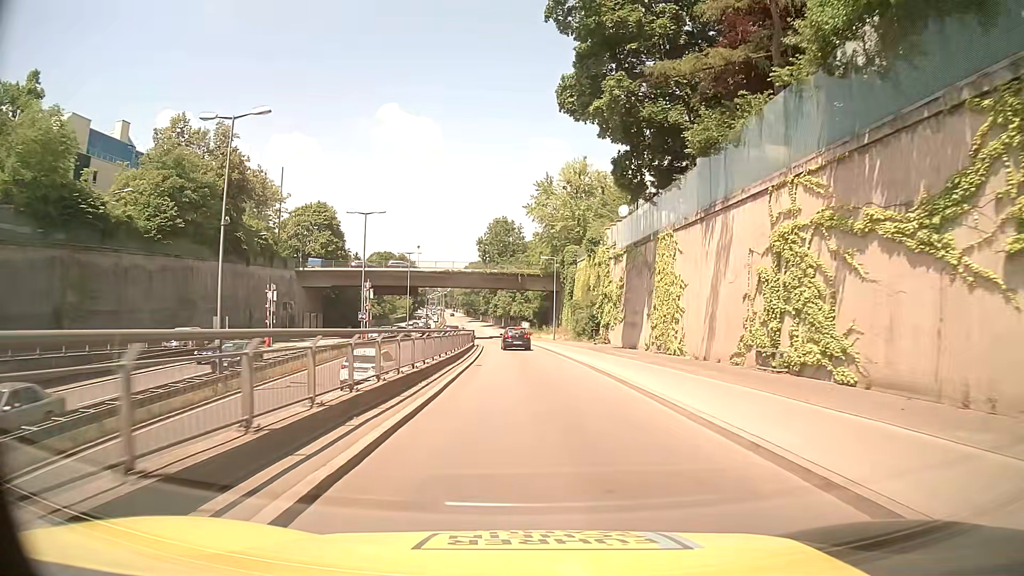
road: trunk_link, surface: asphalt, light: Day
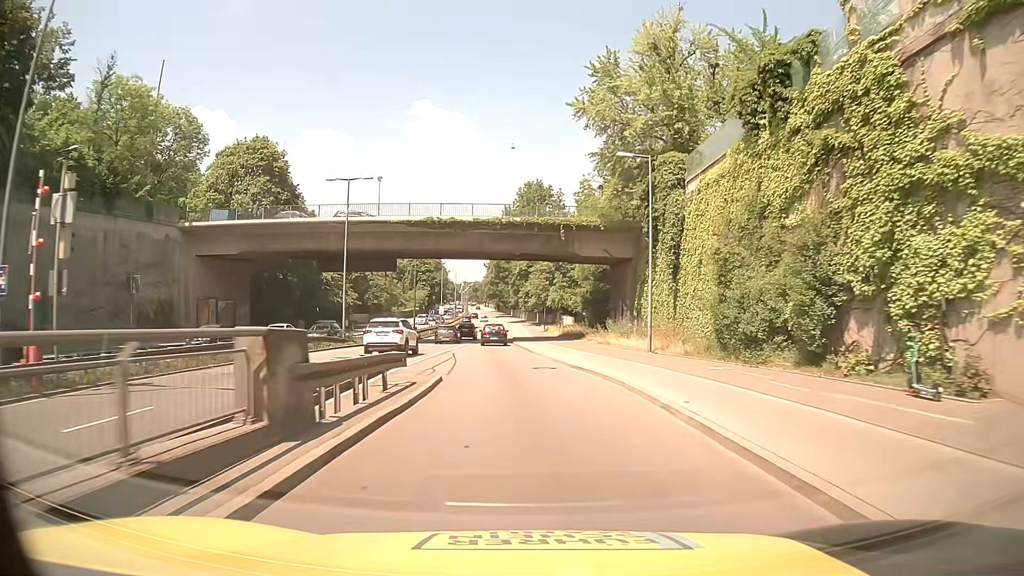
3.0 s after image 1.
(-0.5, +41.0) m; -2°
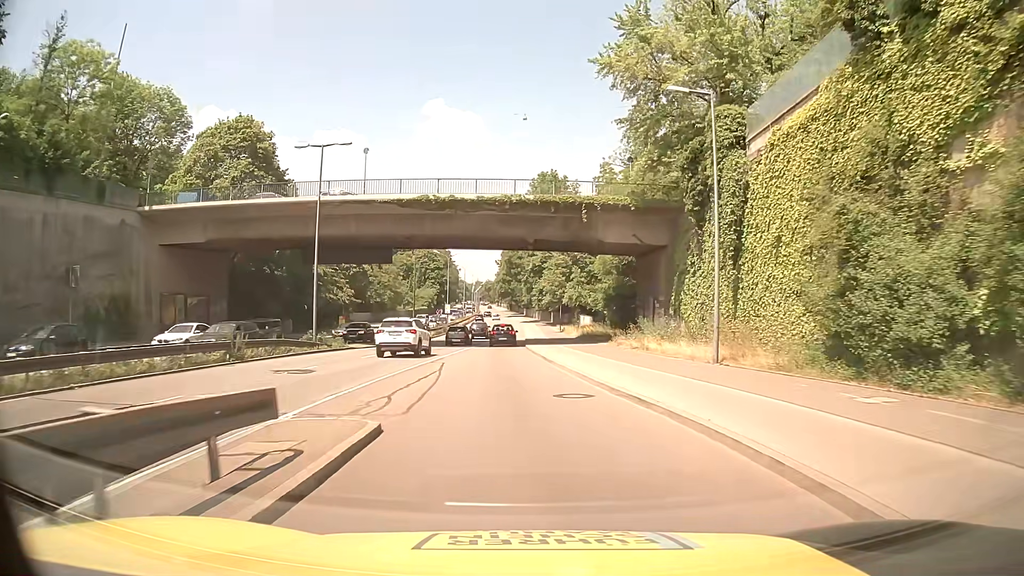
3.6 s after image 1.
(-0.2, +8.4) m; -2°
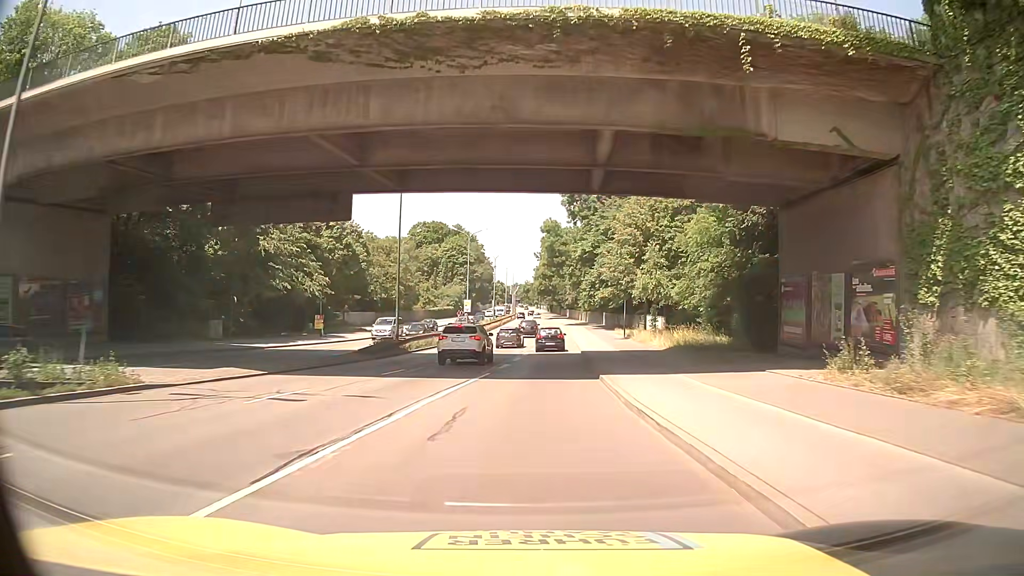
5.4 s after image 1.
(-0.9, +24.9) m; -3°
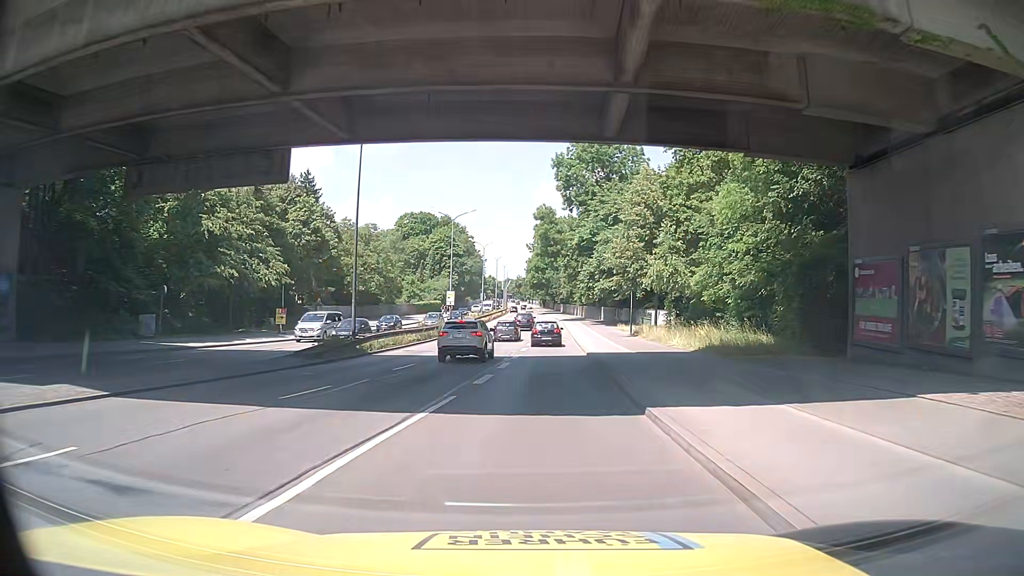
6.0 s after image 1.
(0.0, +8.2) m; 0°
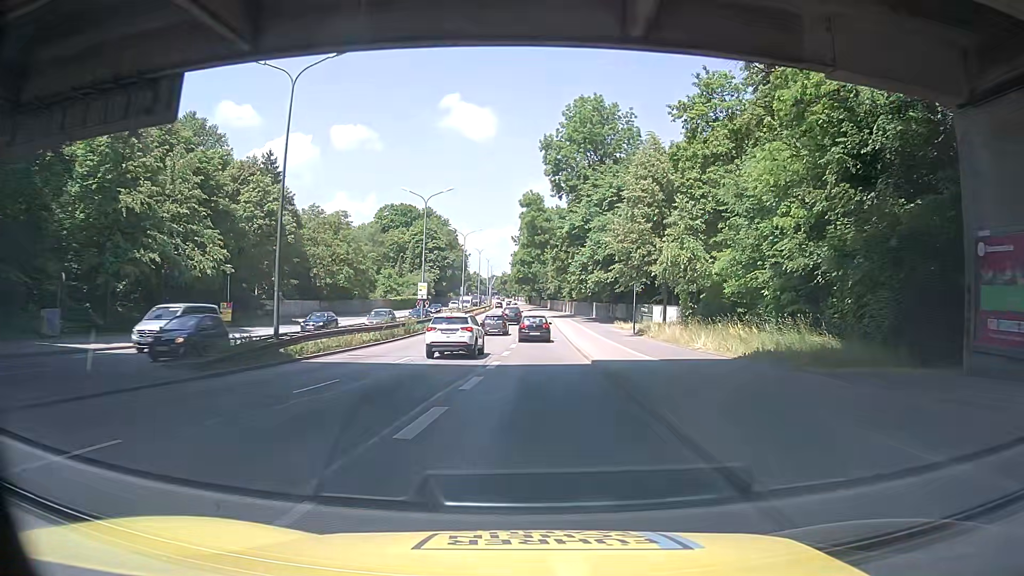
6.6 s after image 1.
(0.0, +8.1) m; +1°
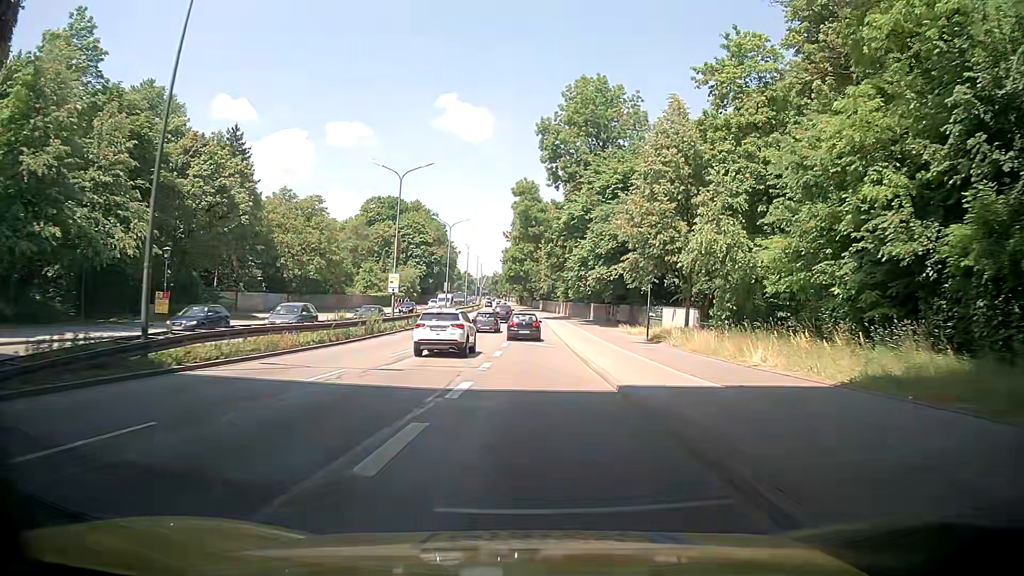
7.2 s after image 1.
(0.0, +8.0) m; 0°
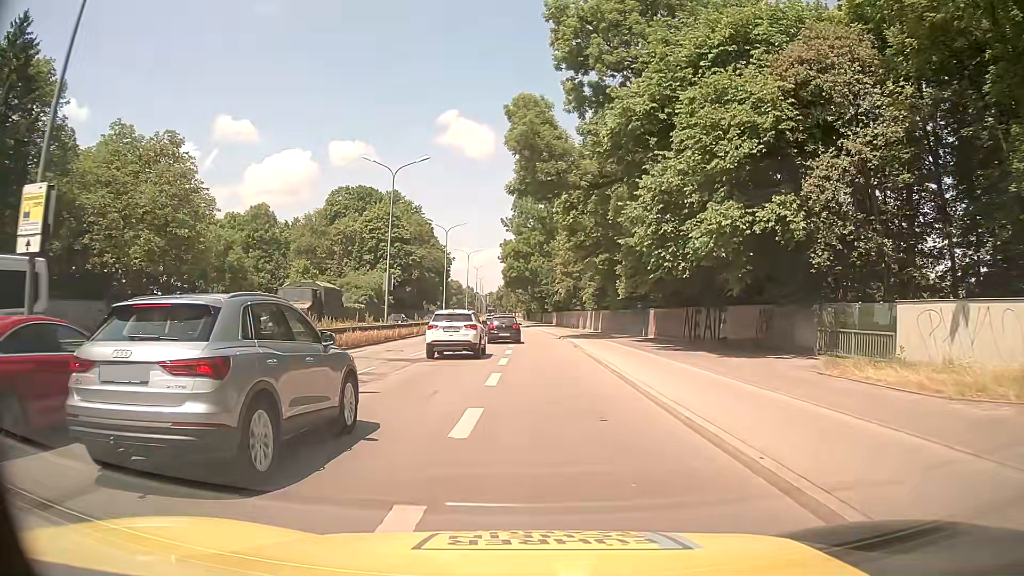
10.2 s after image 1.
(+1.1, +33.2) m; +1°
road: trunk
(0, +10) (0, +20) (-1, +30) (-1, +40) (-2, +50) (-2, +60) (-2, +70) (-2, +80) (-3, +90) (-3, +100) m
